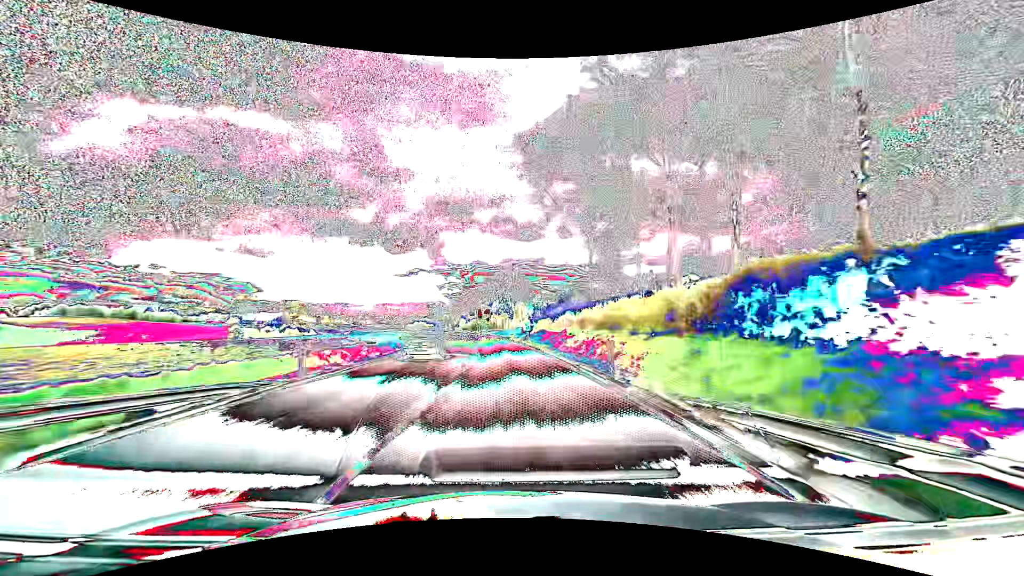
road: primary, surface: asphalt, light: Day
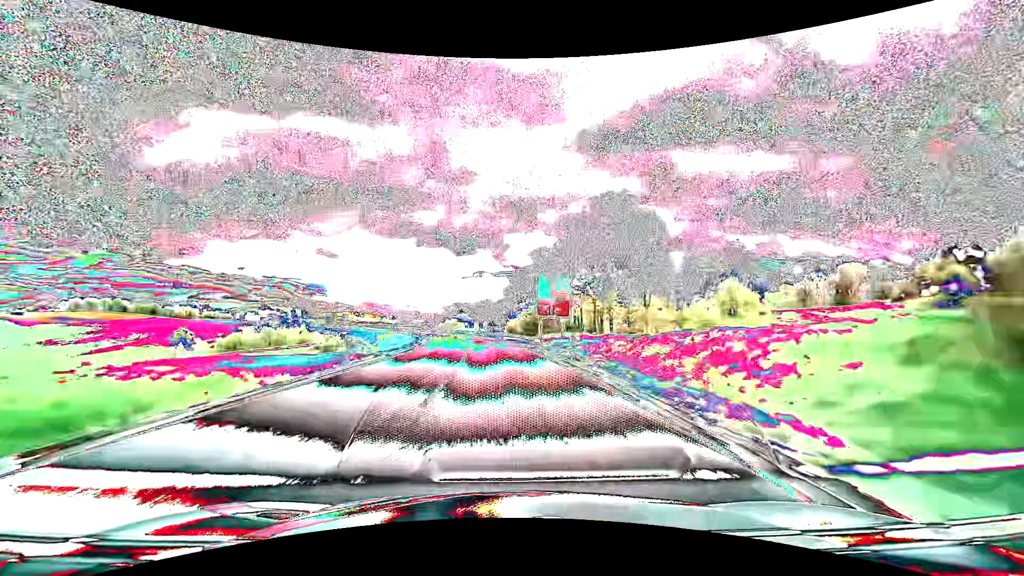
(-4.0, +78.8) m; -7°
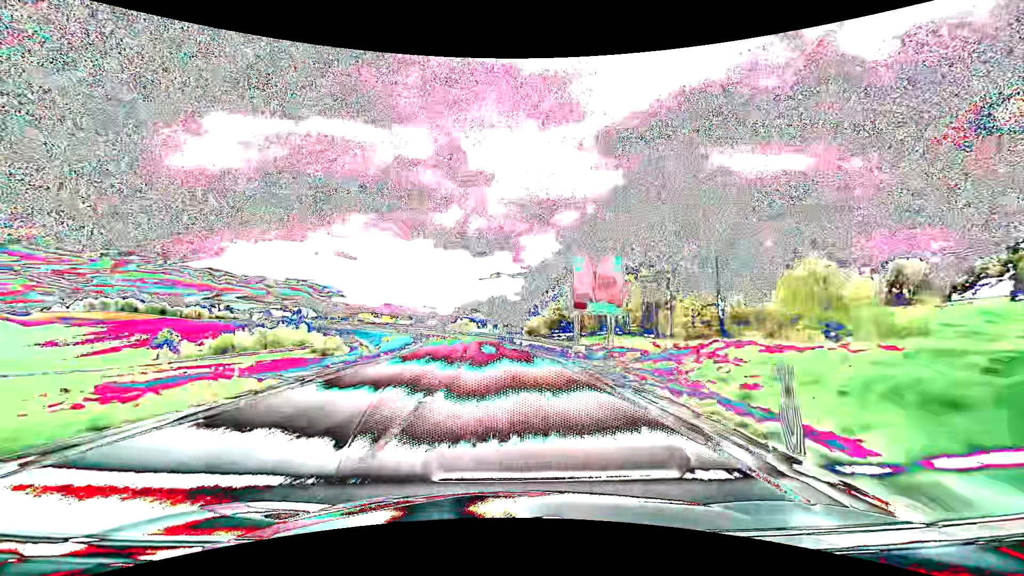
(-0.3, +15.8) m; -2°
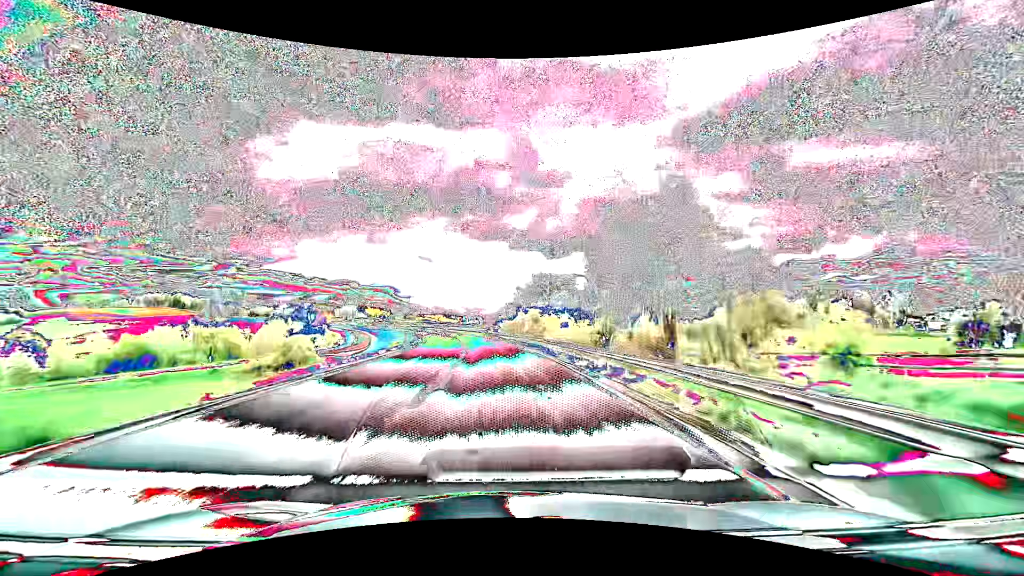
(-4.6, +63.0) m; -8°
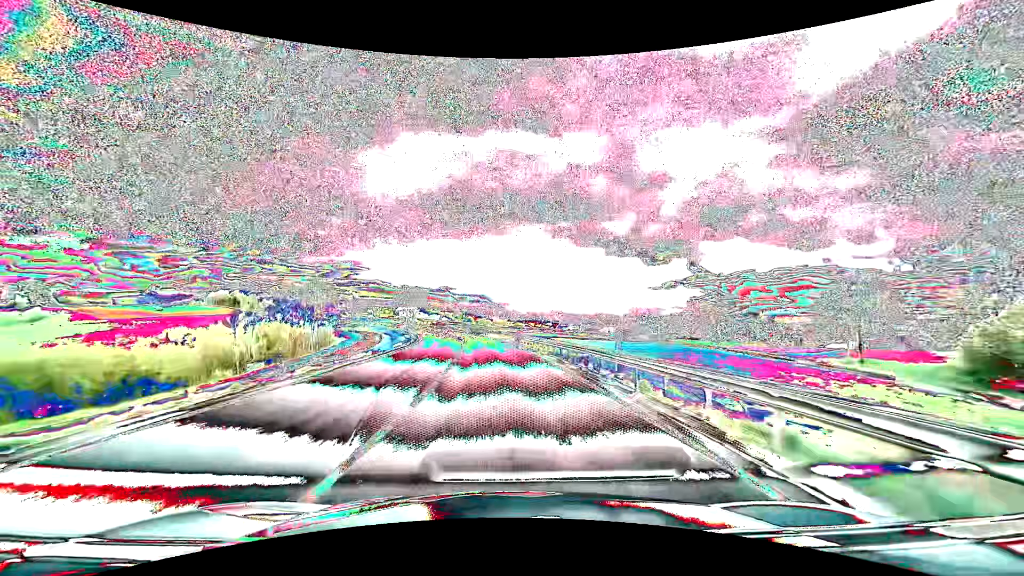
(-7.7, +78.5) m; -11°
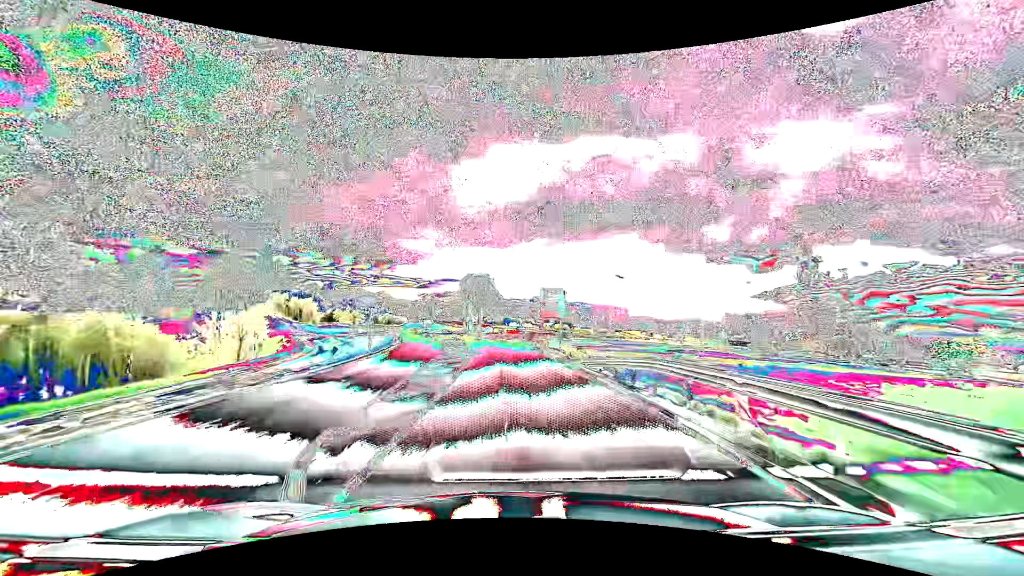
(-7.8, +78.4) m; -11°
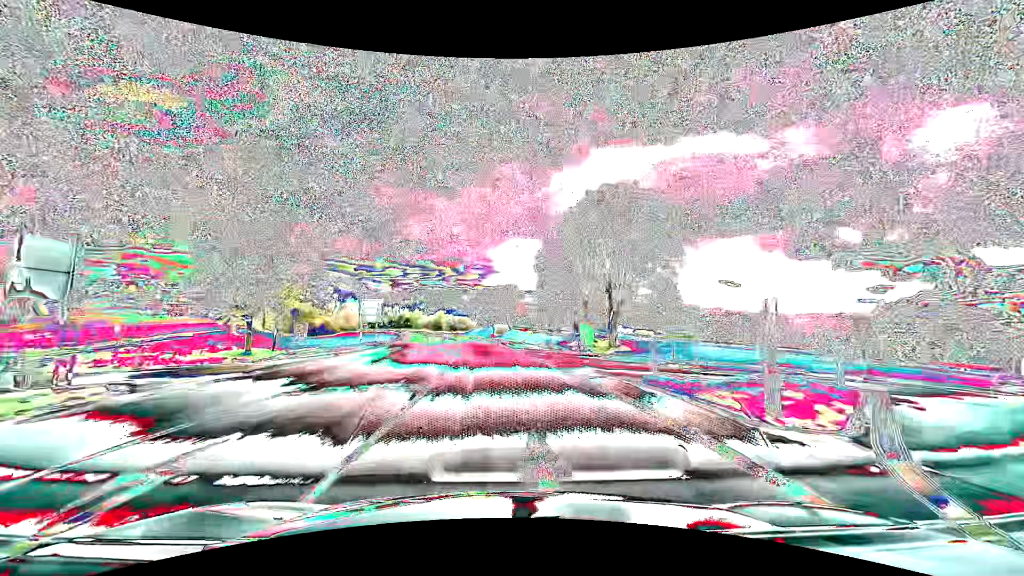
(-7.2, +78.4) m; -11°
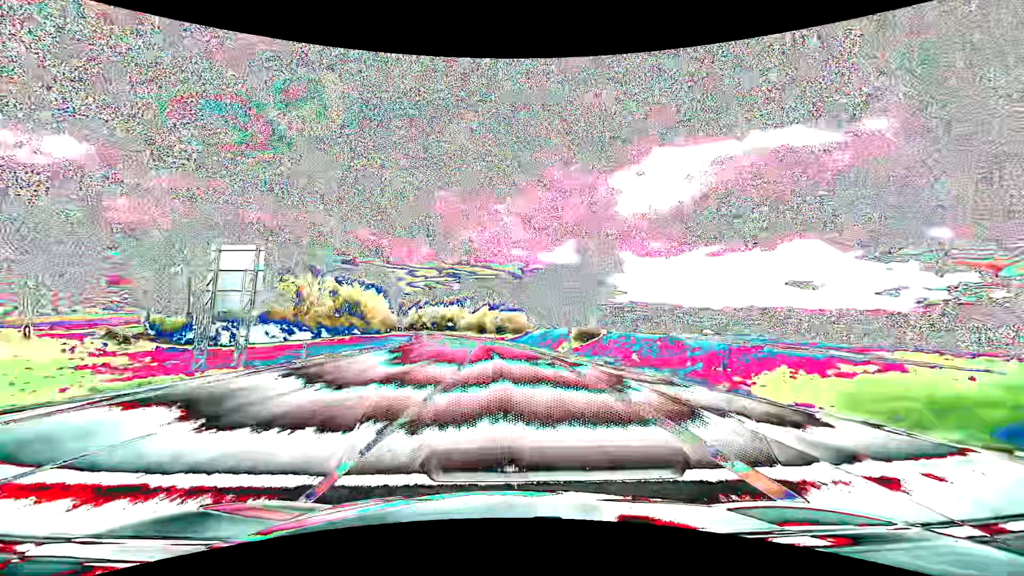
(-3.0, +47.1) m; -7°
(0, +10) (0, +20) (-1, +30) (-2, +40) (-3, +50) (-4, +60) (-5, +70) (-6, +80) (-8, +90) (-10, +99) m
